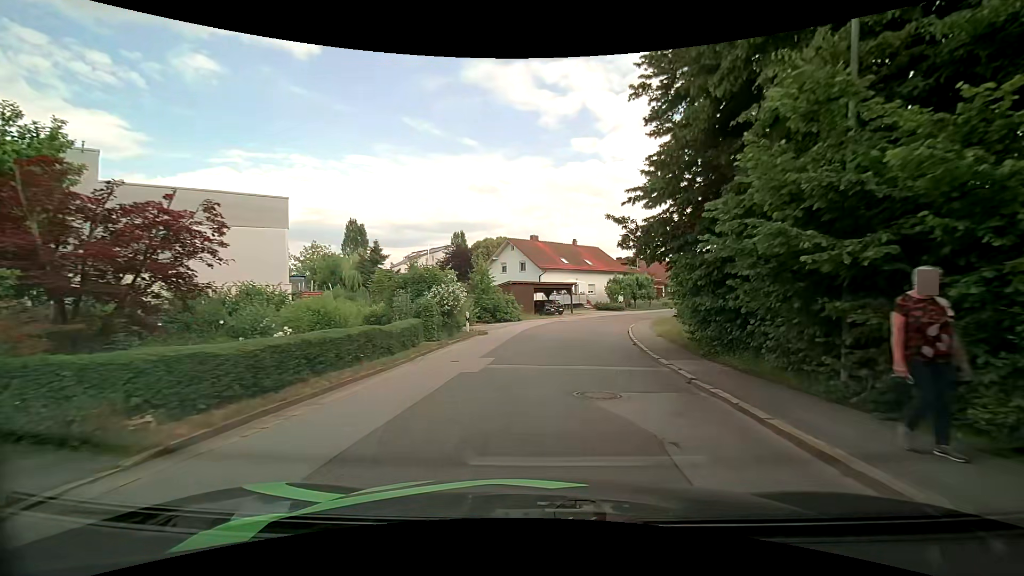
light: Day
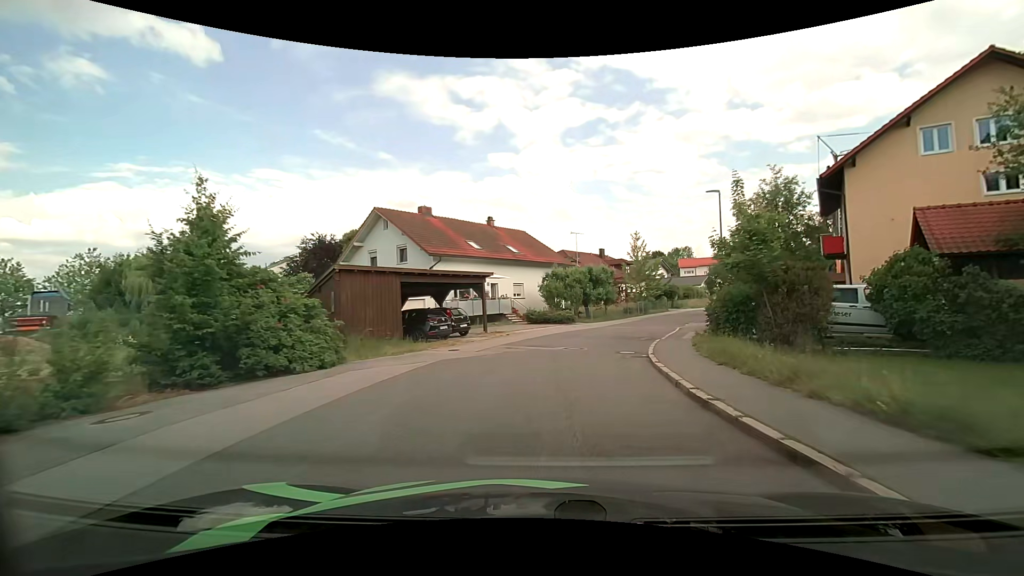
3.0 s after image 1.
(+2.0, +23.5) m; +10°
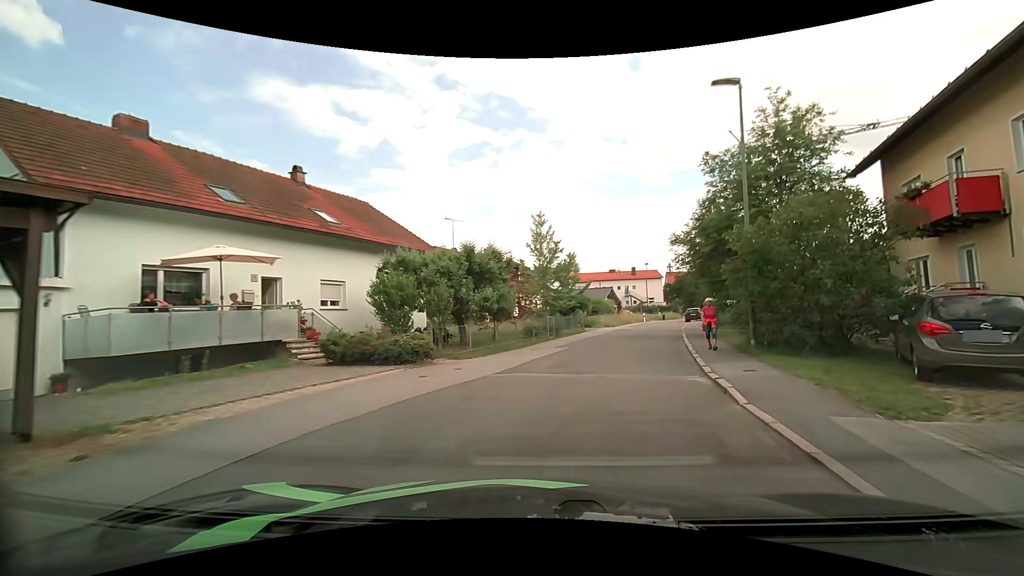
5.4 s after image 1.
(+1.4, +18.1) m; +13°
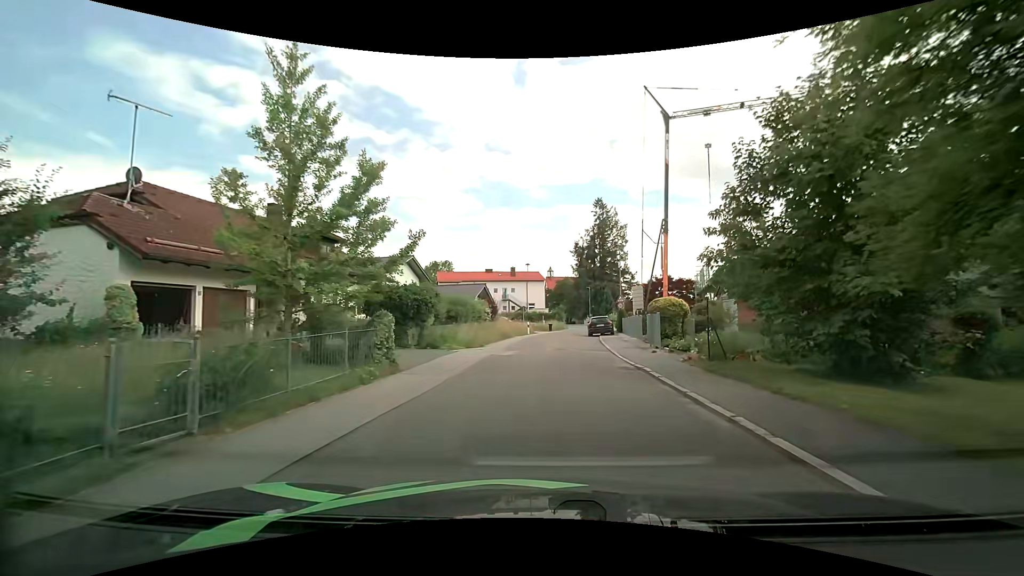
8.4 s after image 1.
(+3.0, +20.4) m; +14°
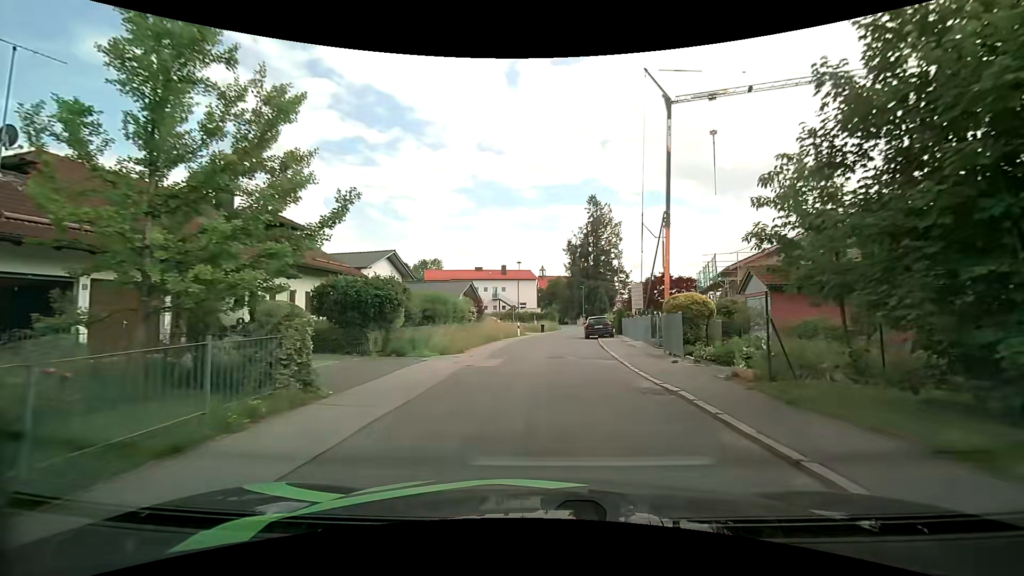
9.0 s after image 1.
(0.0, +4.0) m; +1°
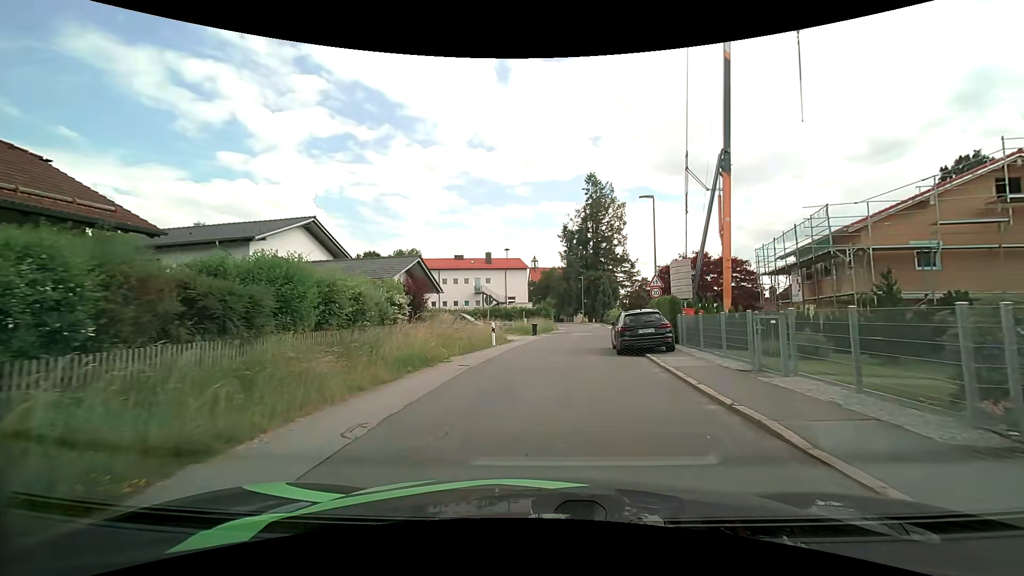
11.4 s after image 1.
(+0.2, +16.3) m; +1°
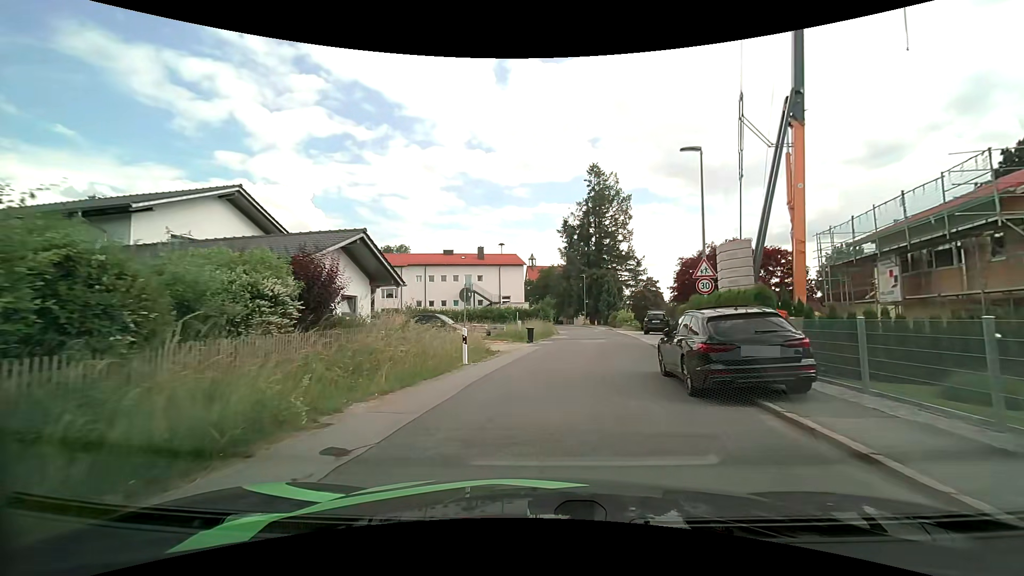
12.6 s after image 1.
(0.0, +8.3) m; 0°
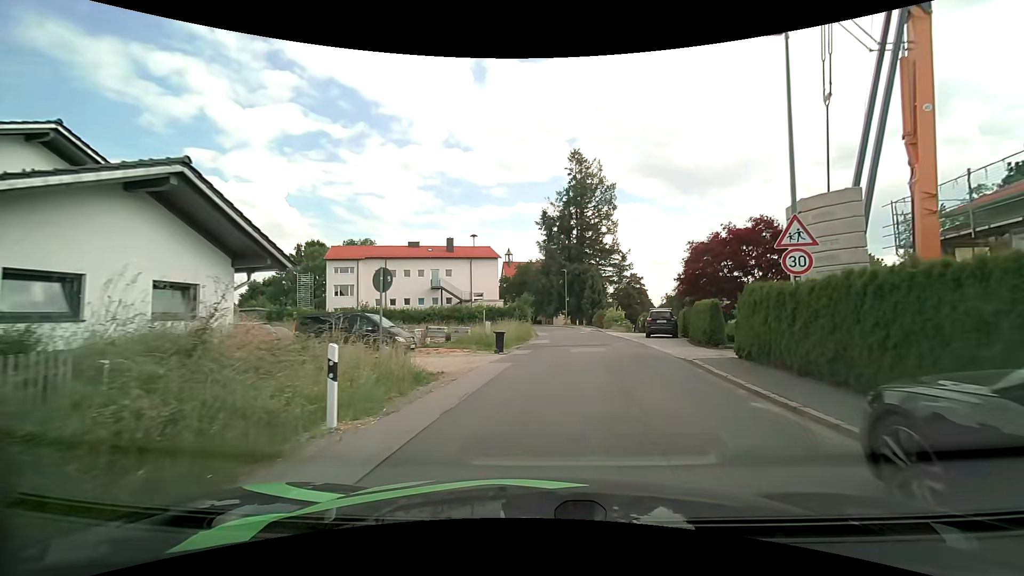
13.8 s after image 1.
(+0.1, +8.3) m; +2°
(0, +10) (+2, +20) (+3, +30) (+4, +40) (+4, +50) (+3, +60) (+1, +70) (-1, +79) (-5, +89) (-9, +98) m
